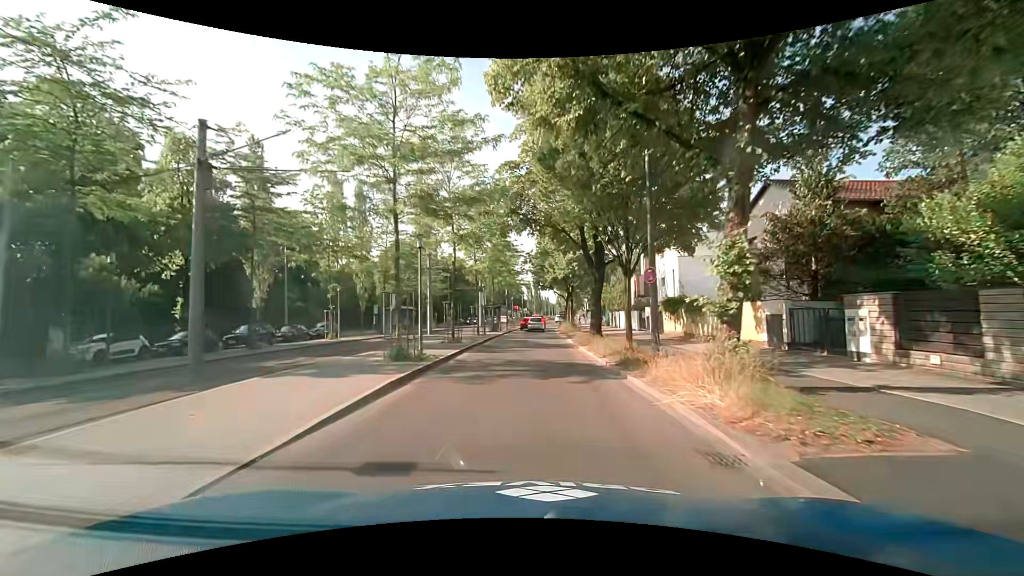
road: secondary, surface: asphalt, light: Day
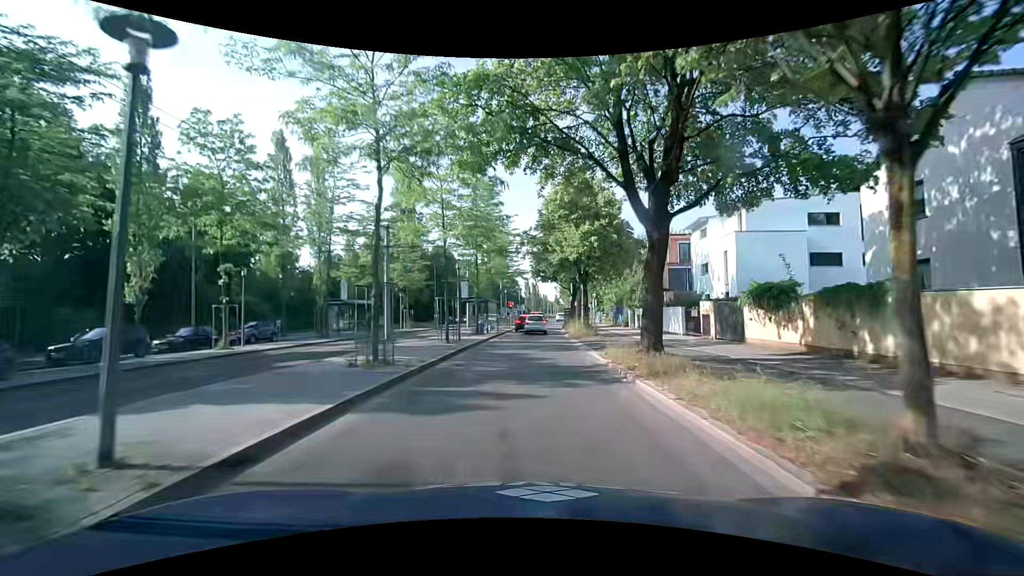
(0.0, +12.0) m; 0°
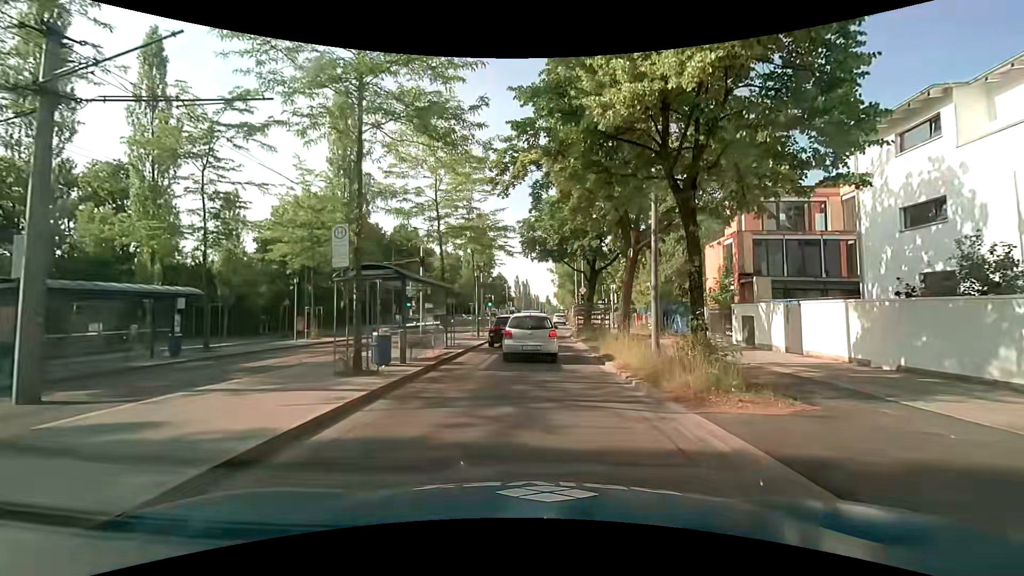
(+0.3, +20.8) m; +2°
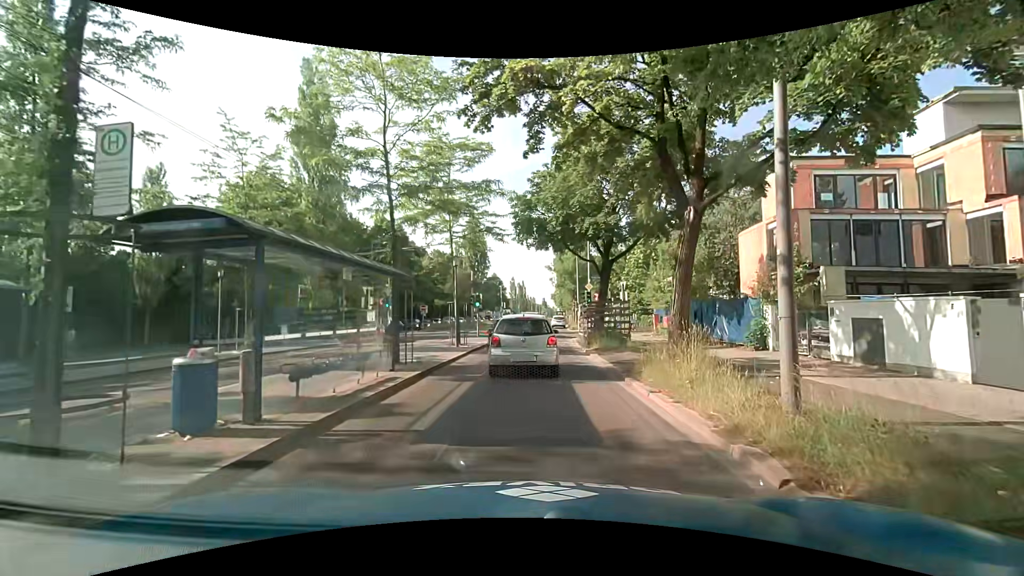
(0.0, +6.7) m; 0°
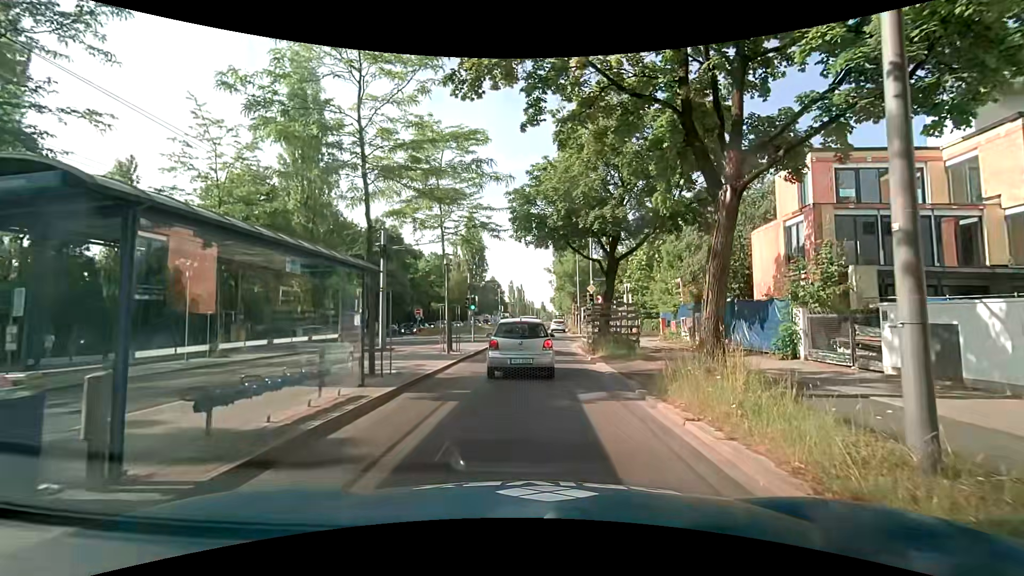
(0.0, +2.1) m; -1°
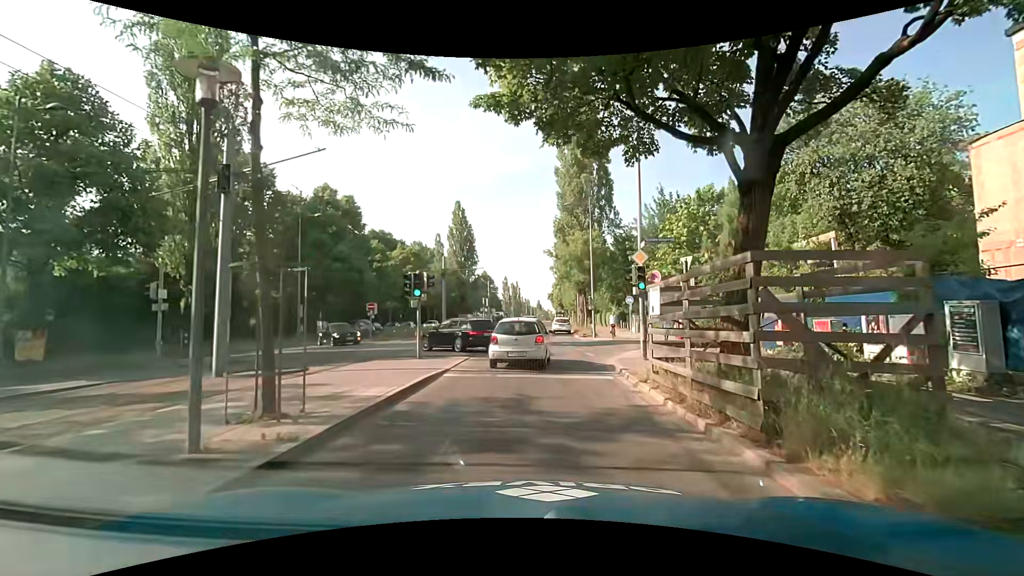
(+0.3, +15.1) m; +2°
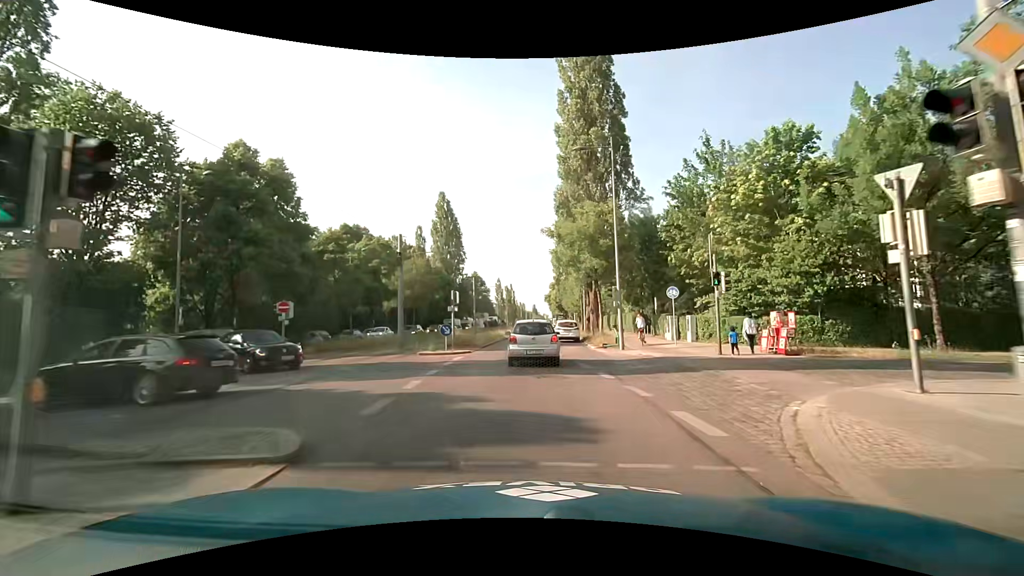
(+0.1, +13.8) m; 0°
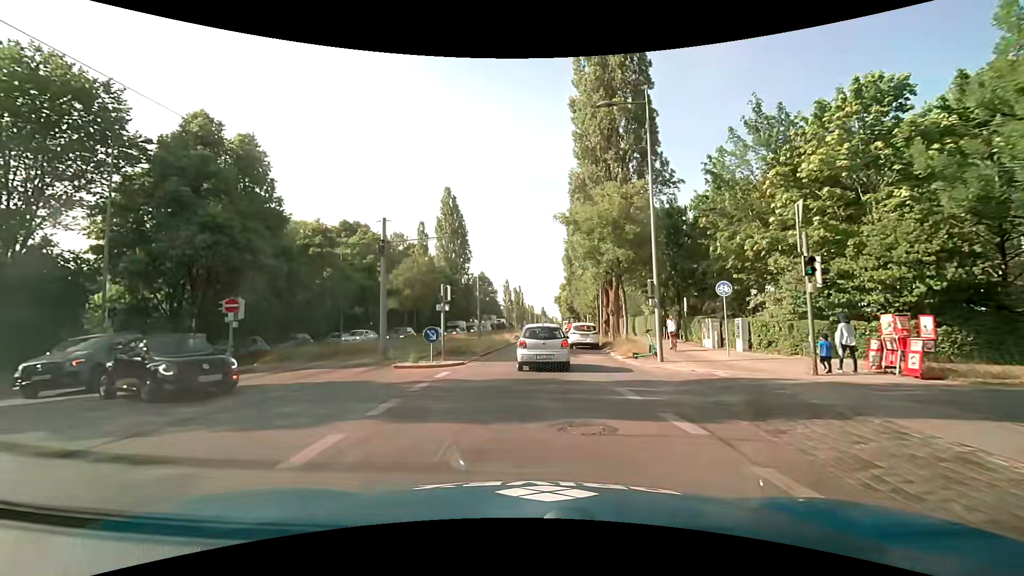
(-0.1, +5.6) m; 0°
(0, +10) (0, +20) (0, +30) (0, +40) (+1, +50) (+1, +60) (+2, +70) (+2, +80) (+3, +90) (+3, +100) m
